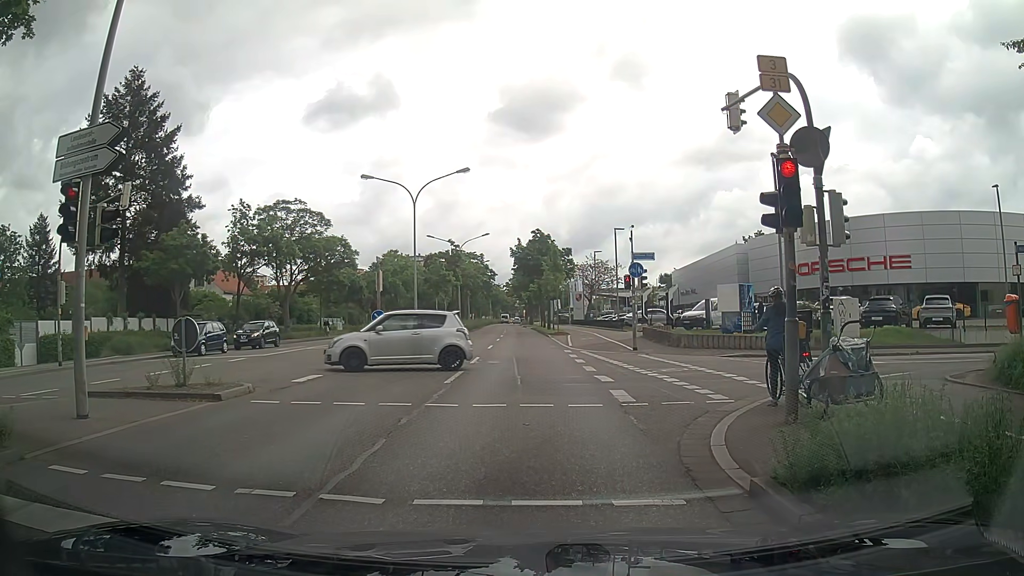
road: primary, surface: asphalt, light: Day
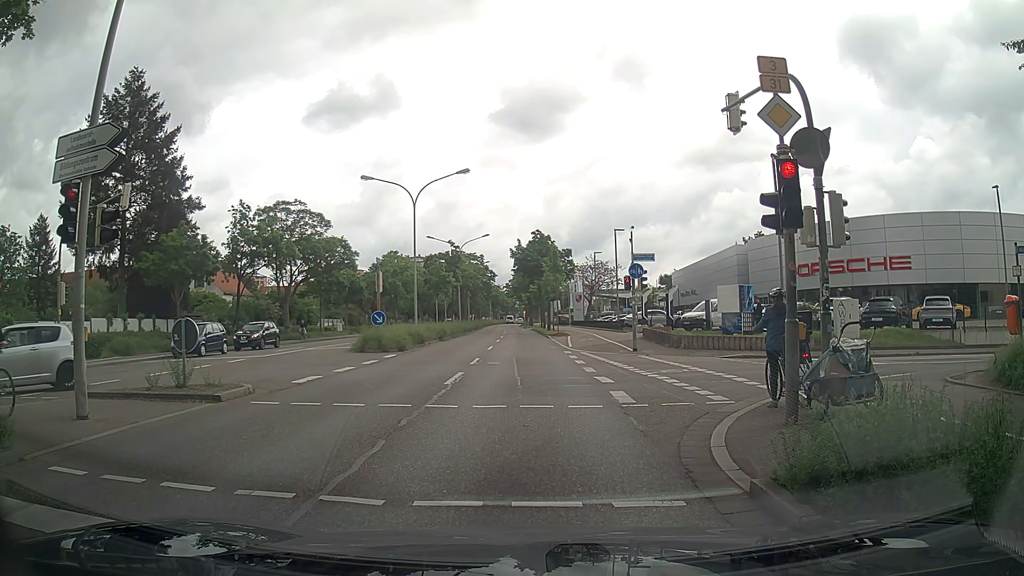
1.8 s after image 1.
(0.0, +0.1) m; 0°
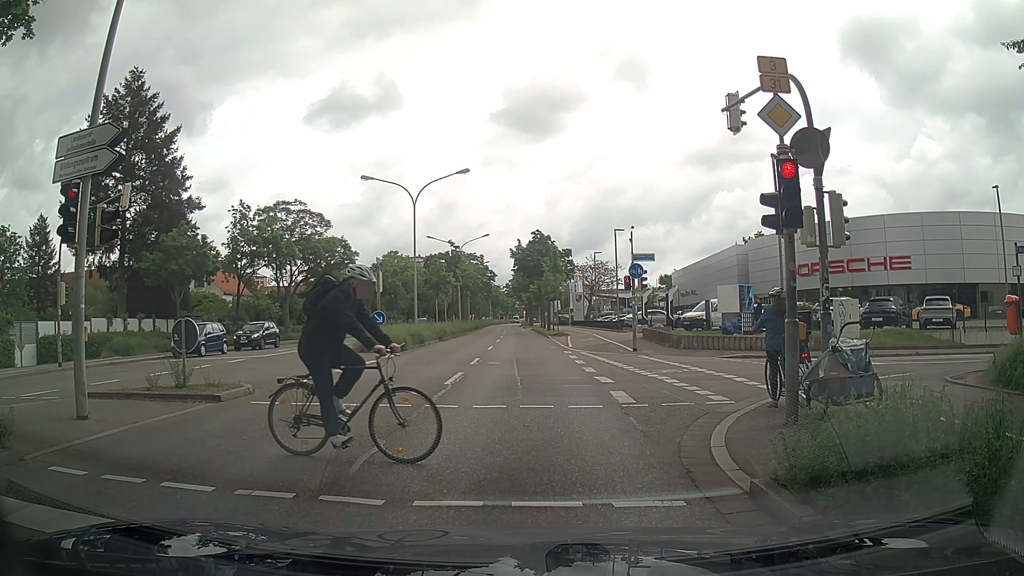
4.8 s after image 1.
(0.0, 0.0) m; 0°
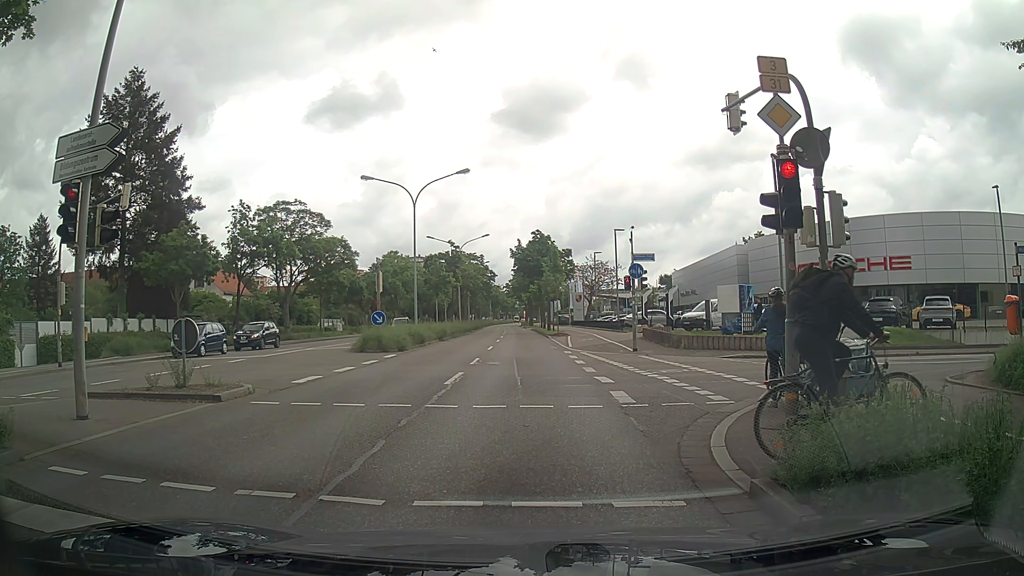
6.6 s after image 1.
(0.0, 0.0) m; 0°
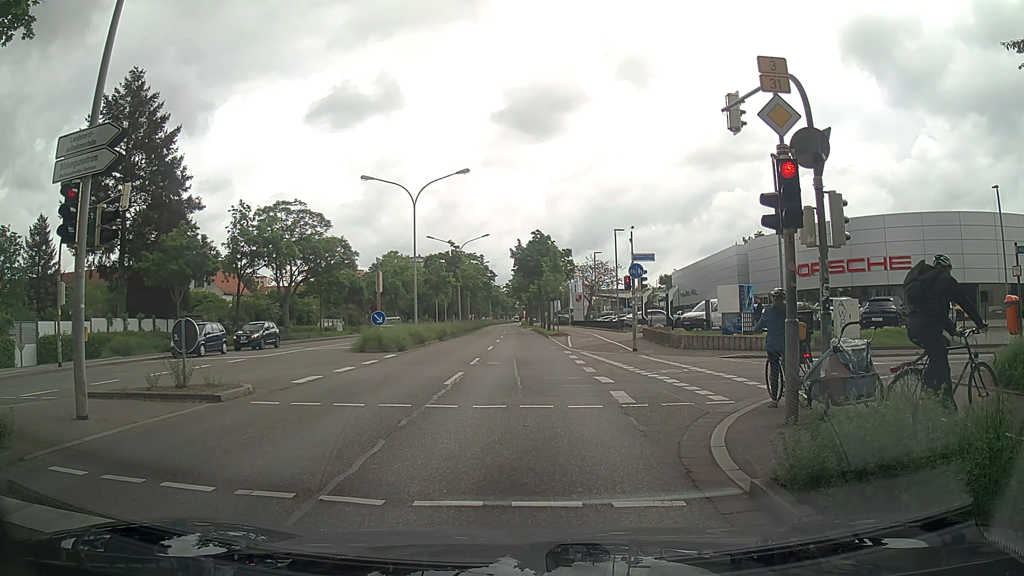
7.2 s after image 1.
(0.0, 0.0) m; 0°
